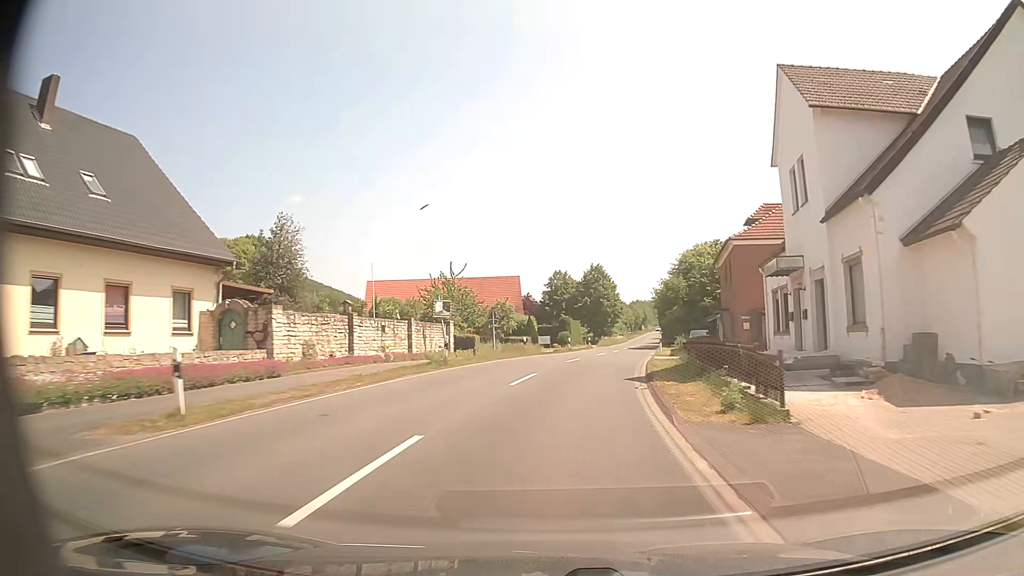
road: secondary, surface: asphalt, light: Day
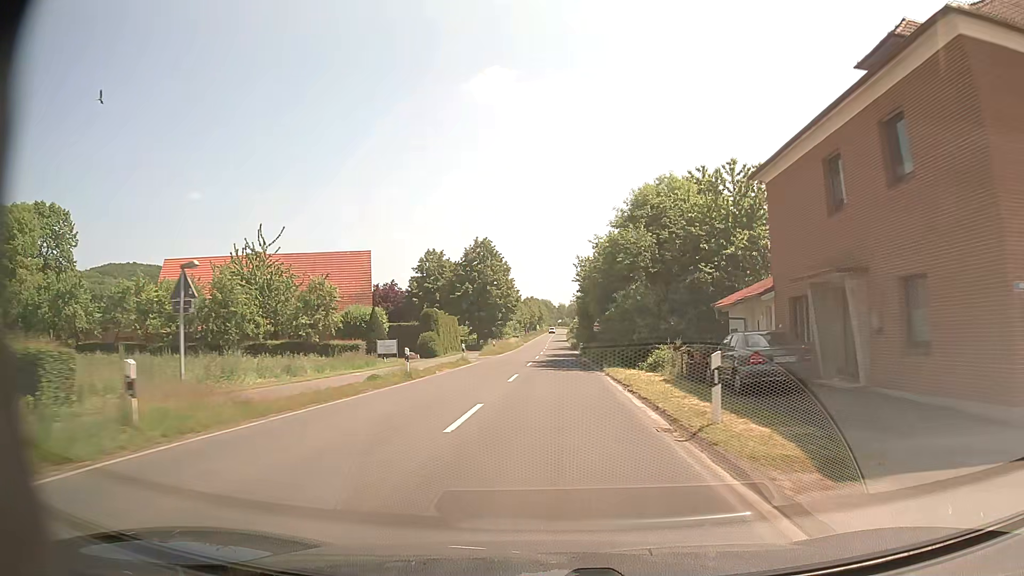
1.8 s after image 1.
(+2.6, +30.5) m; +9°
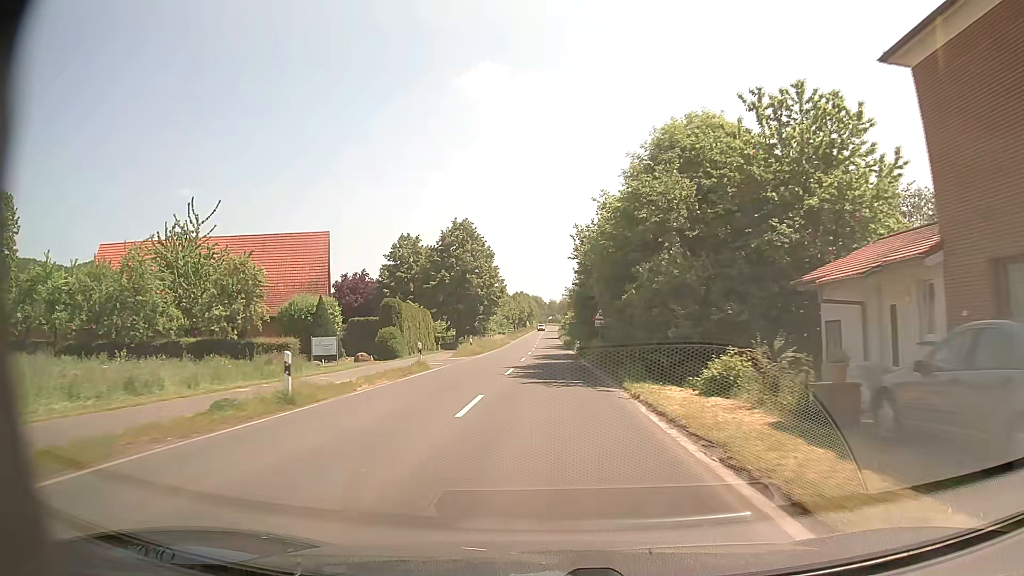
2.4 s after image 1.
(+0.1, +10.4) m; +1°
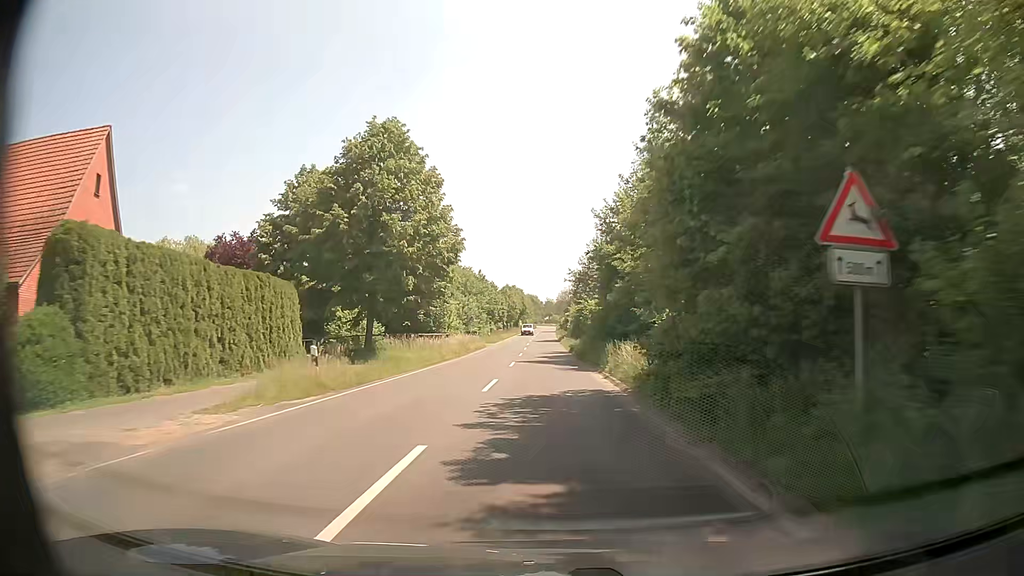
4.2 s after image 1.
(0.0, +31.7) m; 0°
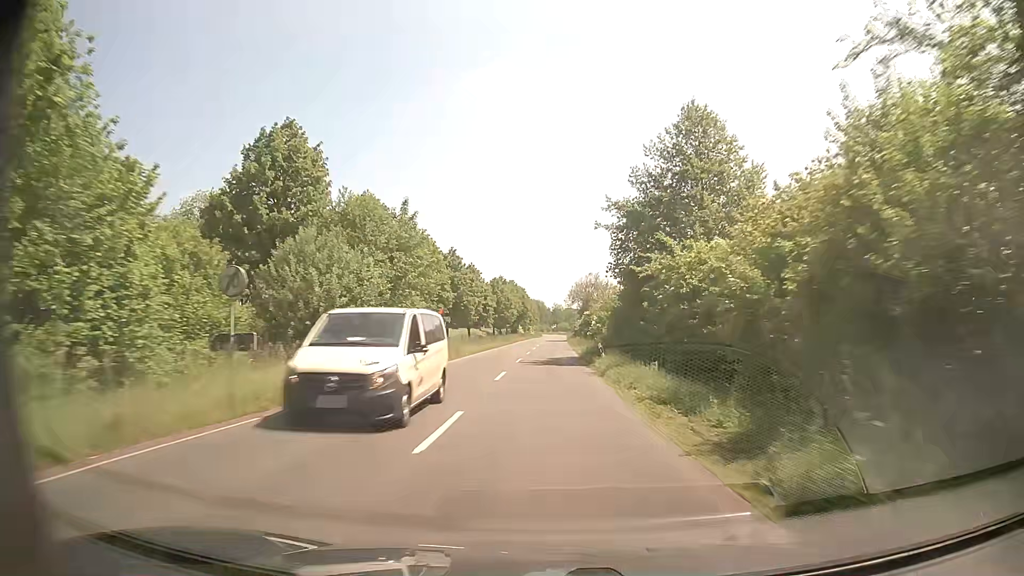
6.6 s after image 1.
(-0.2, +44.6) m; 0°
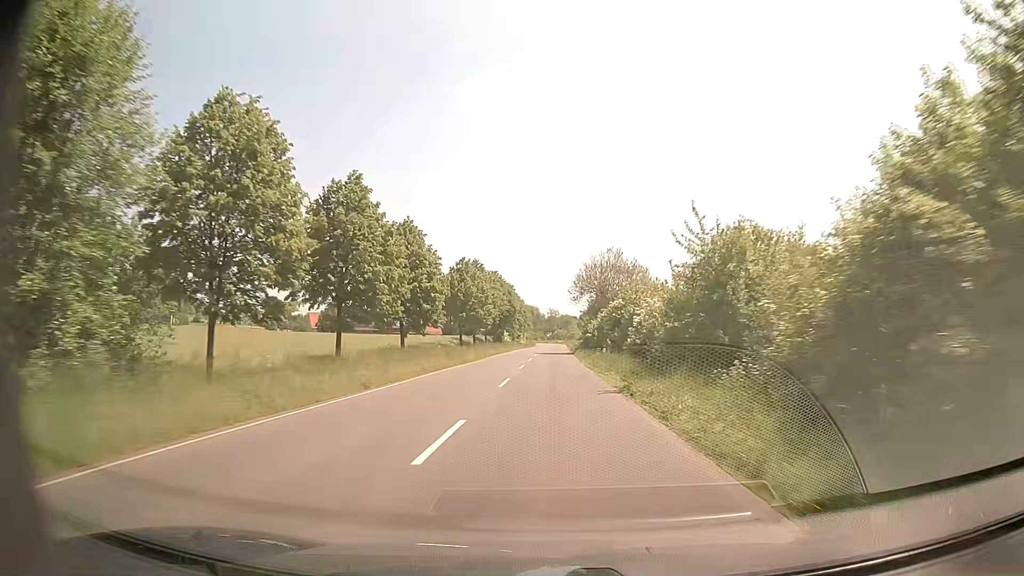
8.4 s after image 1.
(-0.1, +37.2) m; 0°
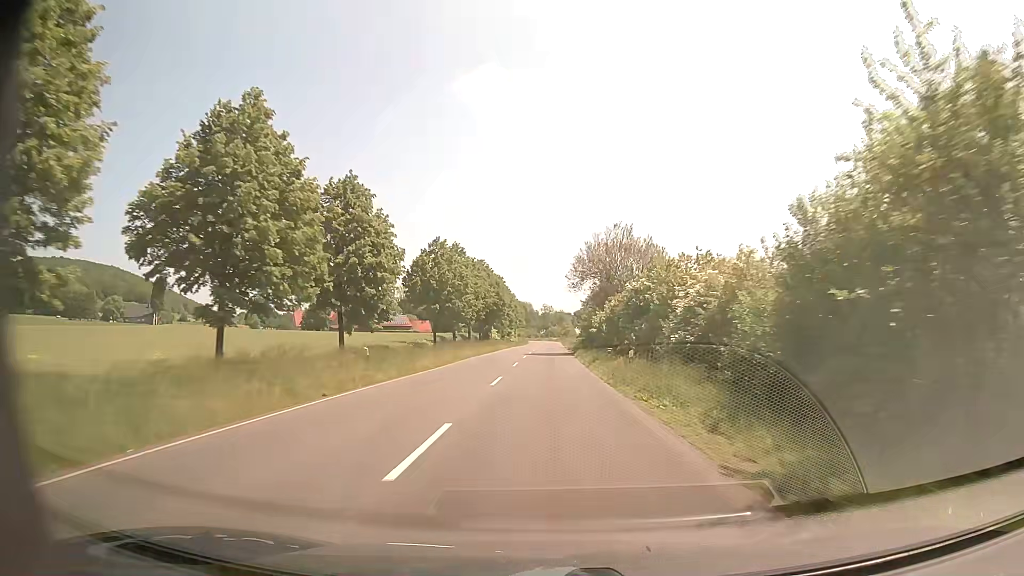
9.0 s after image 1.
(+0.1, +13.1) m; +1°
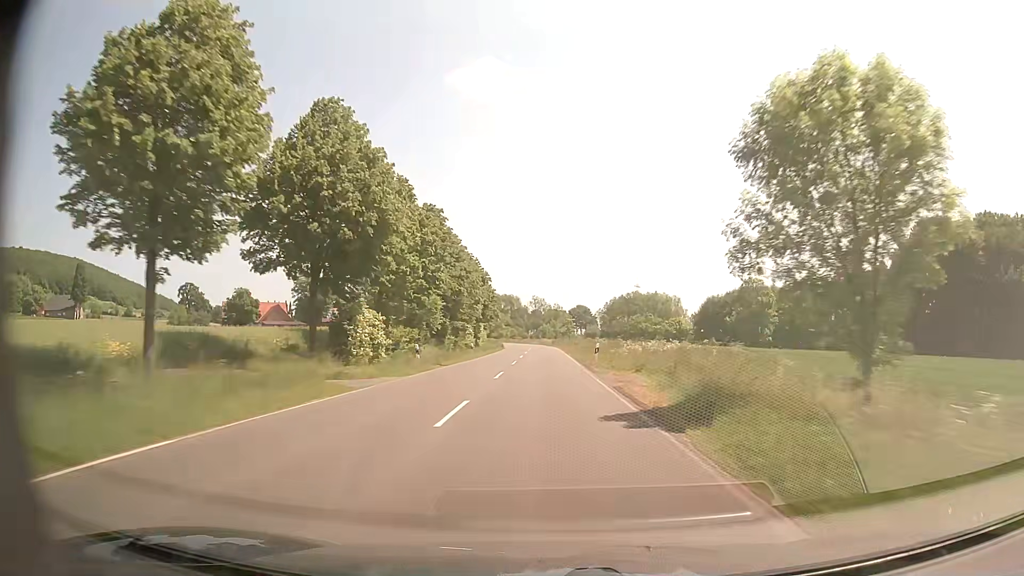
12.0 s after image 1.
(+0.1, +69.0) m; +1°
(0, +10) (0, +20) (0, +30) (0, +40) (0, +50) (0, +60) (0, +70) (0, +80) (-1, +90) (-1, +100) m
